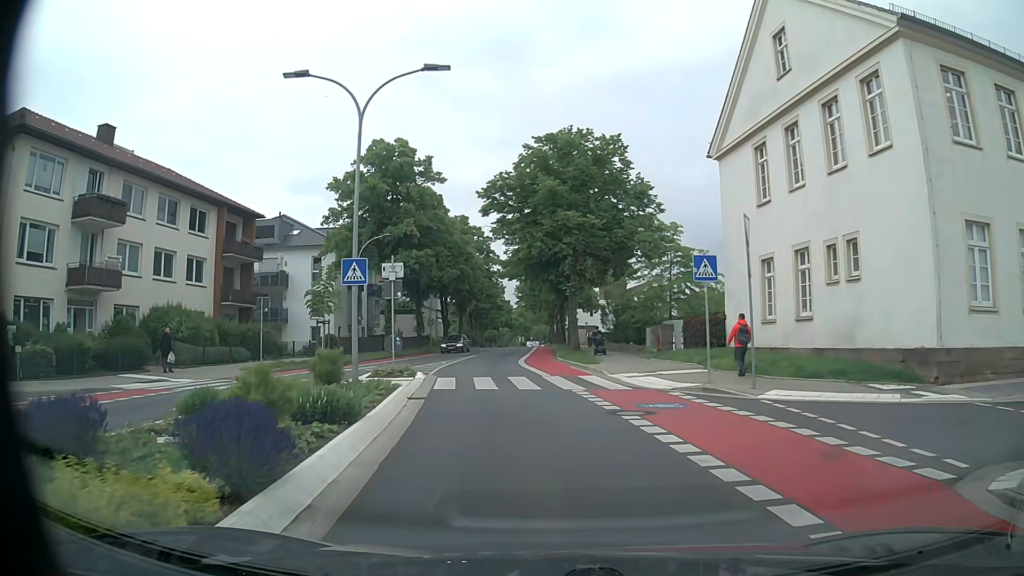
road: unclassified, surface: asphalt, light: Day
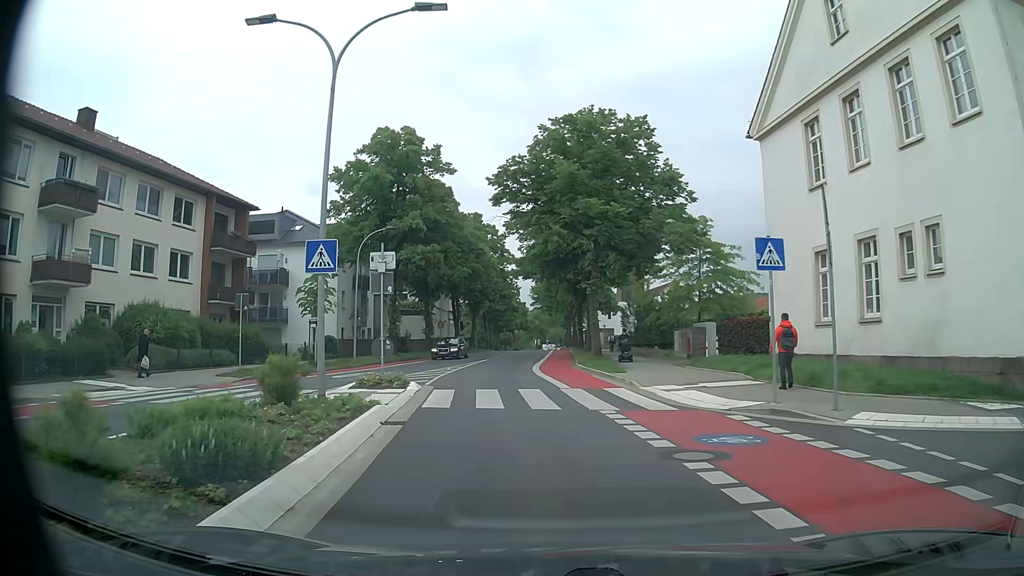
(0.0, +3.4) m; -1°
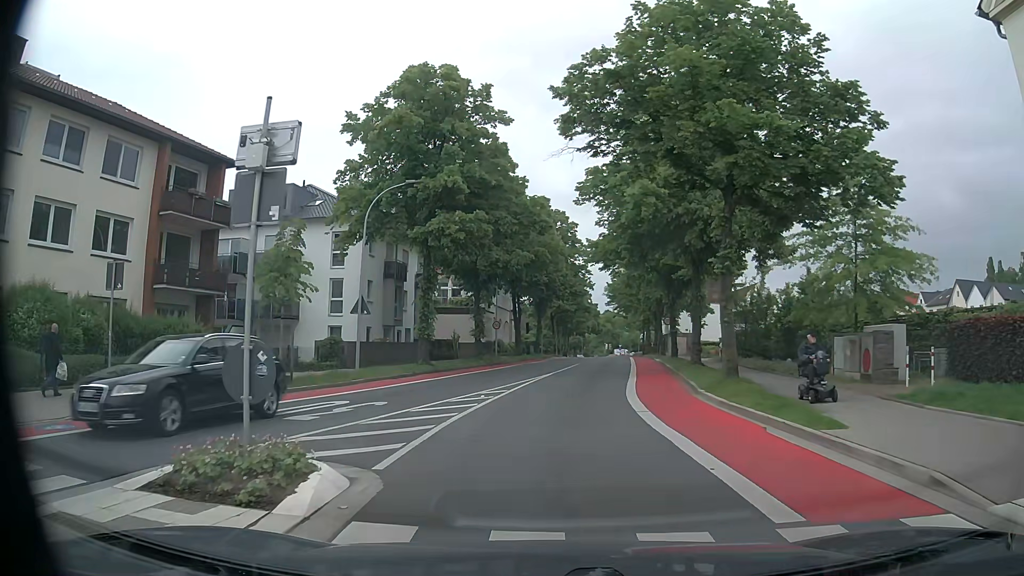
(-0.6, +11.8) m; -6°
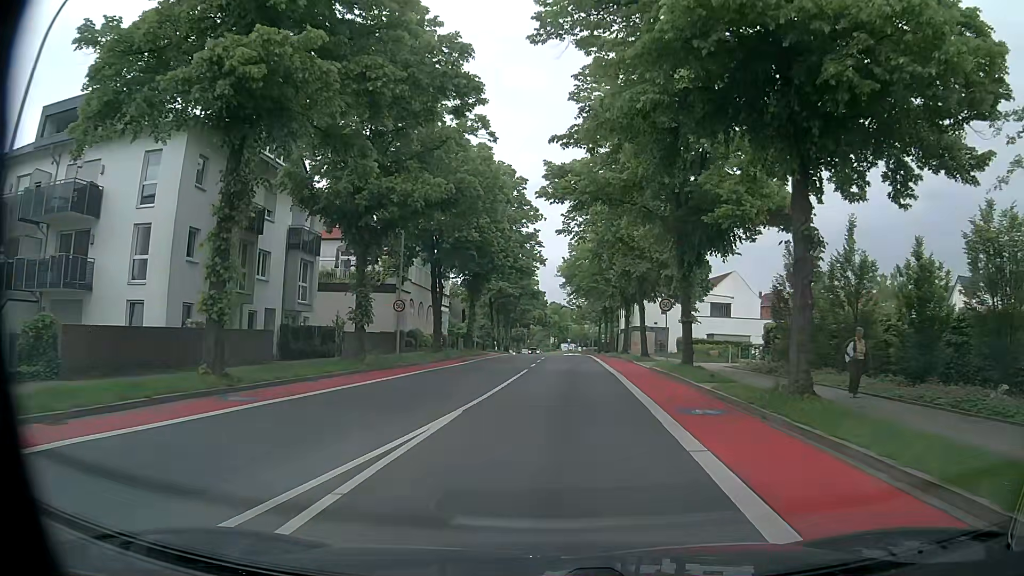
(+0.6, +17.5) m; +4°
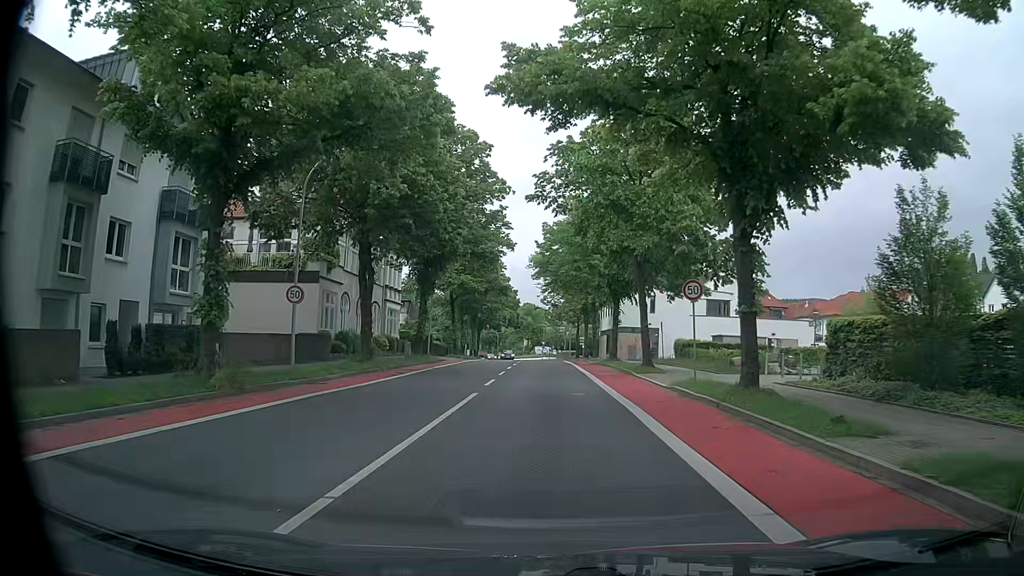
(+0.5, +10.6) m; +3°
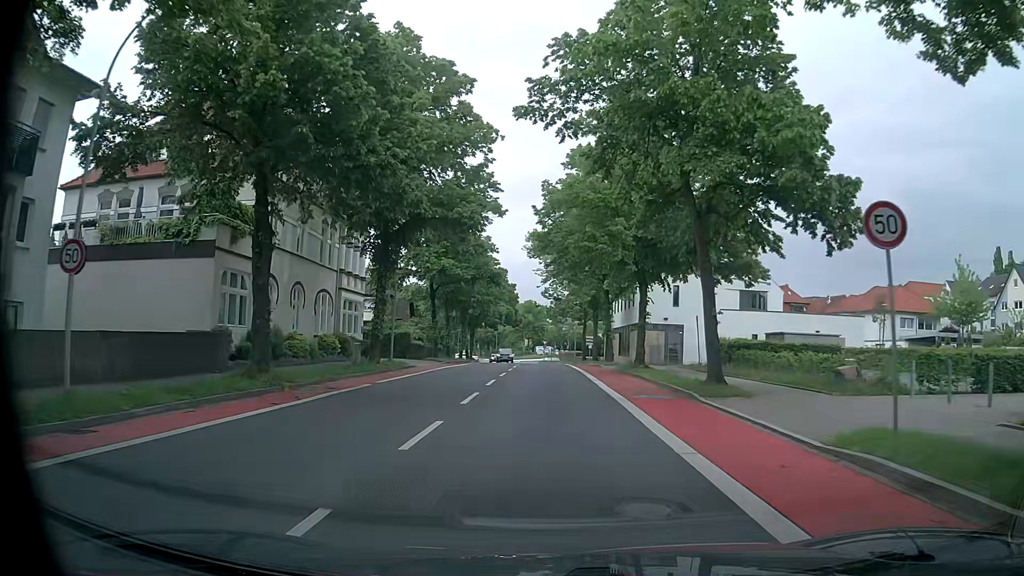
(+0.1, +11.6) m; 0°
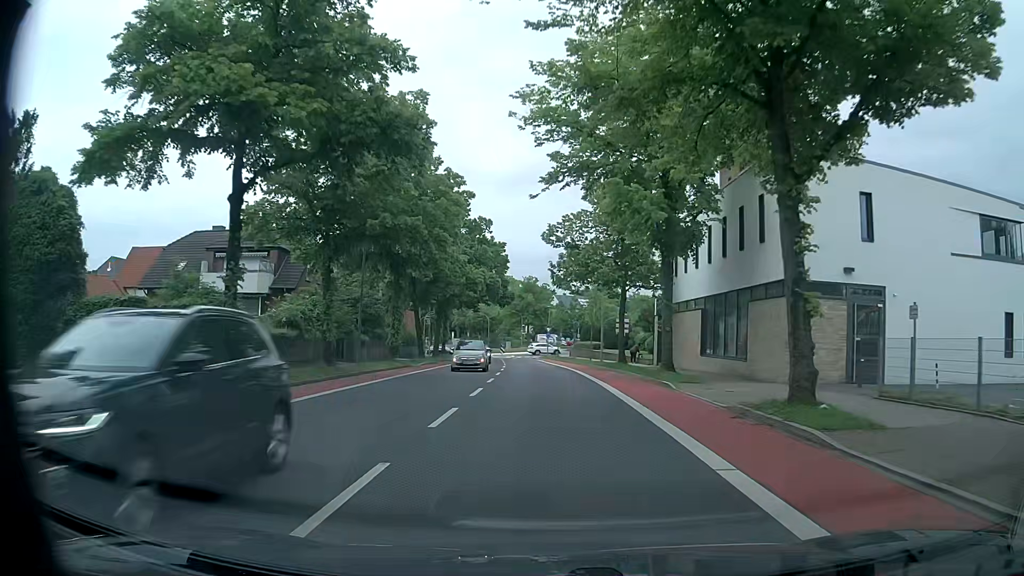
(-0.1, +34.0) m; 0°
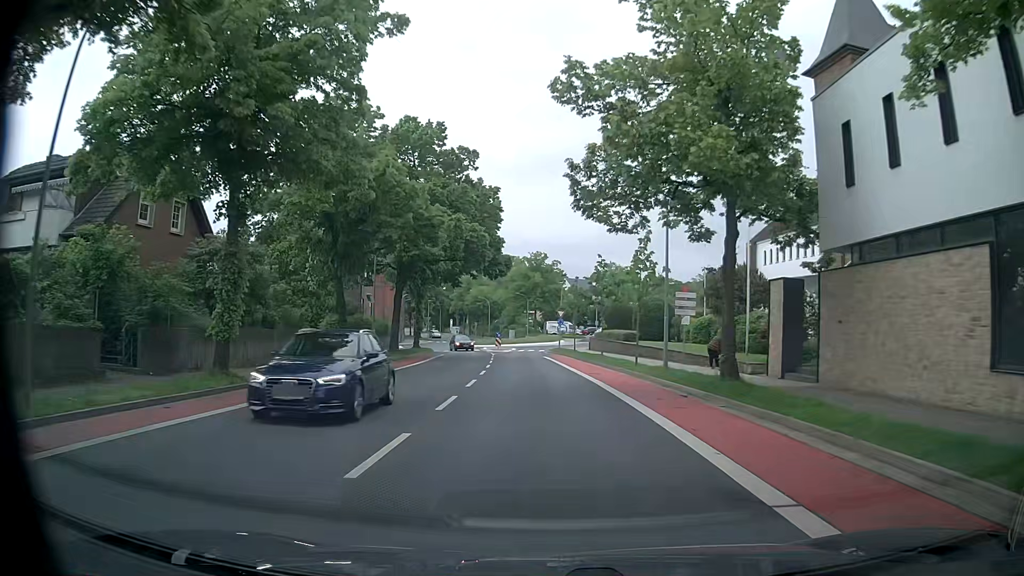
(-0.1, +21.6) m; -1°
(0, +10) (-1, +20) (-1, +30) (-2, +40) (-2, +50) (-2, +60) (-2, +70) (+3, +79) (+6, +88) (0, +96) m
